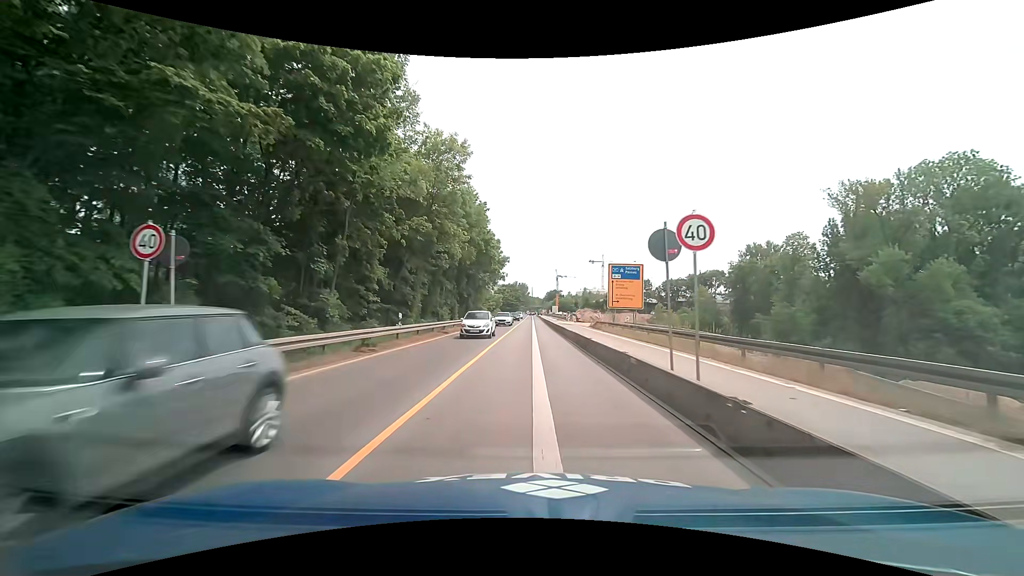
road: trunk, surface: asphalt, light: Day
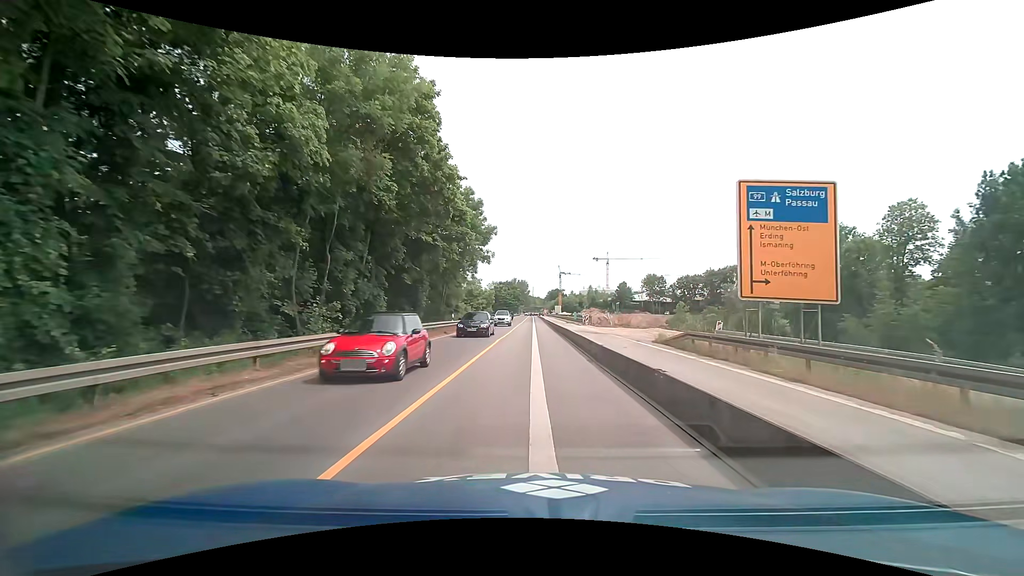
(0.0, +27.8) m; -1°
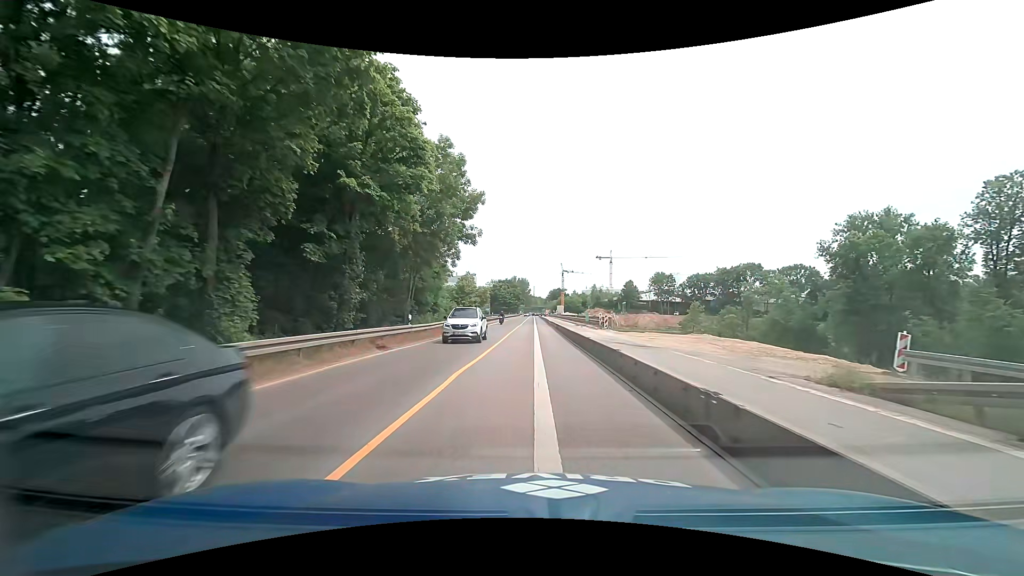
(+0.1, +14.1) m; +1°
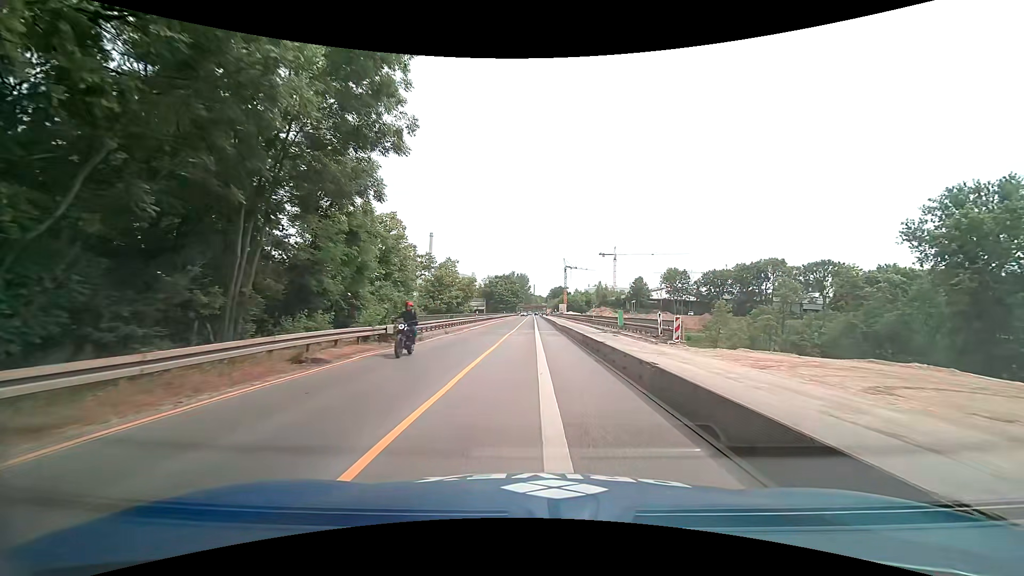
(-0.1, +21.3) m; 0°
(0, +10) (0, +20) (0, +30) (0, +40) (0, +50) (0, +60) (+1, +70) (+1, +80) (+1, +90) (+1, +100) m
